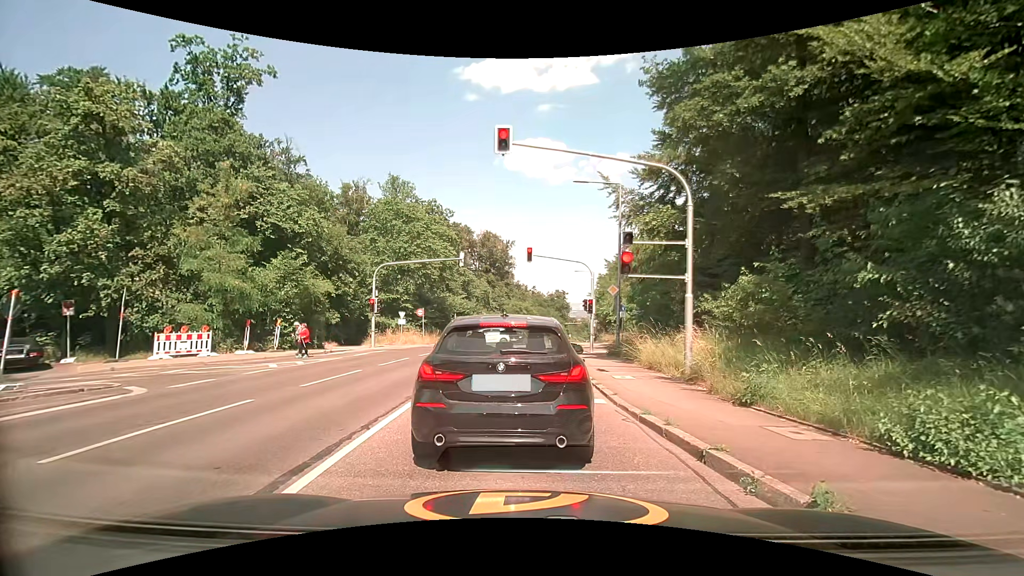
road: secondary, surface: asphalt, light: Day
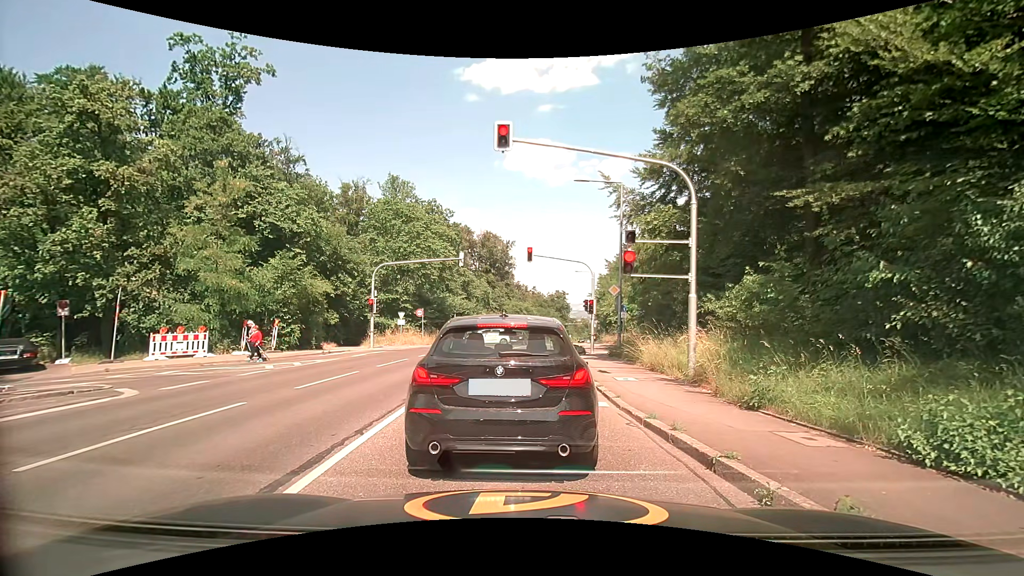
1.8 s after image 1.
(0.0, +0.3) m; 0°
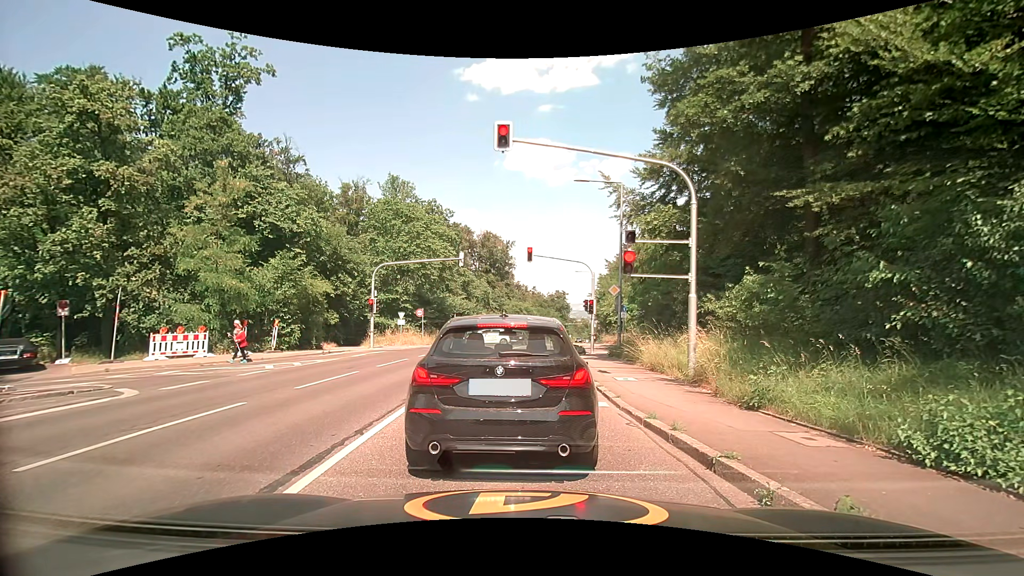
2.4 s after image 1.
(0.0, 0.0) m; 0°
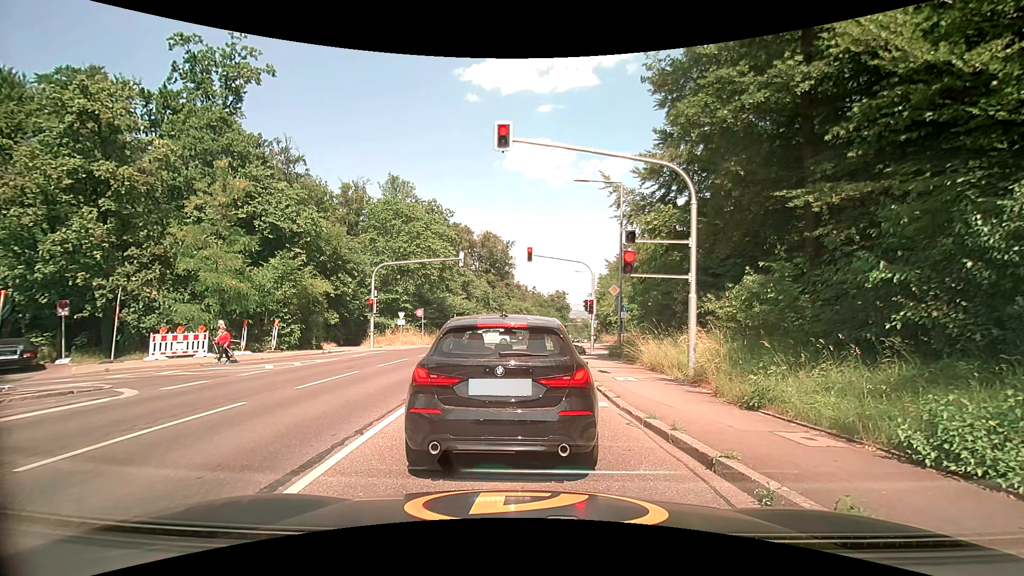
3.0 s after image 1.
(0.0, 0.0) m; 0°
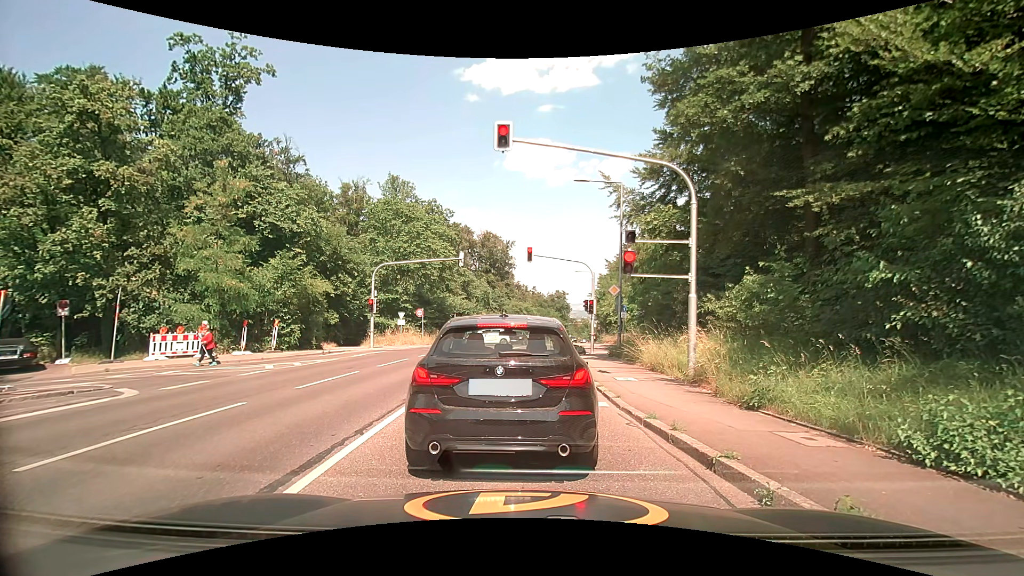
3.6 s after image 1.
(0.0, 0.0) m; 0°
